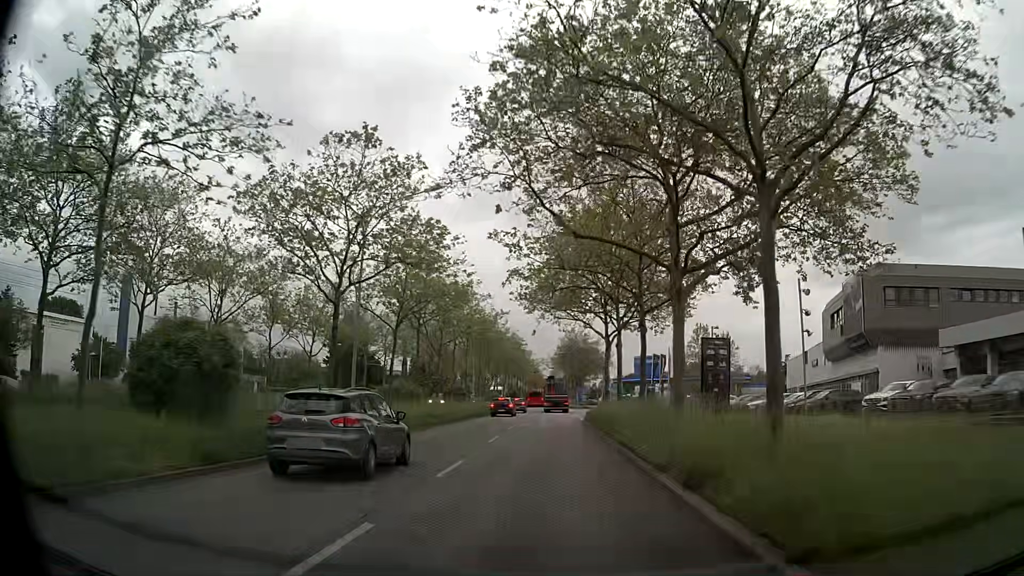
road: primary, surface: asphalt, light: Day
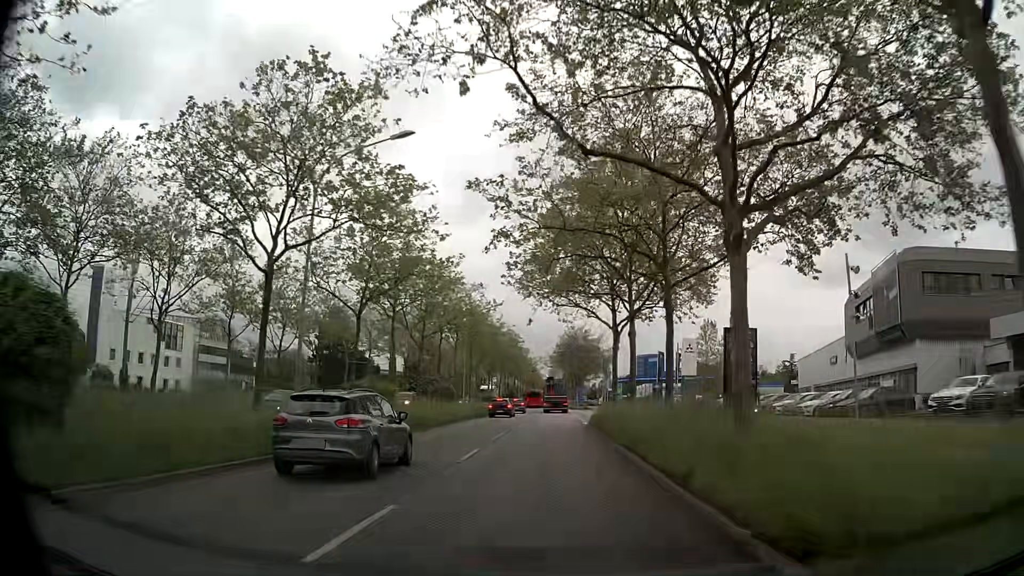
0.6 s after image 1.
(0.0, +6.1) m; +1°
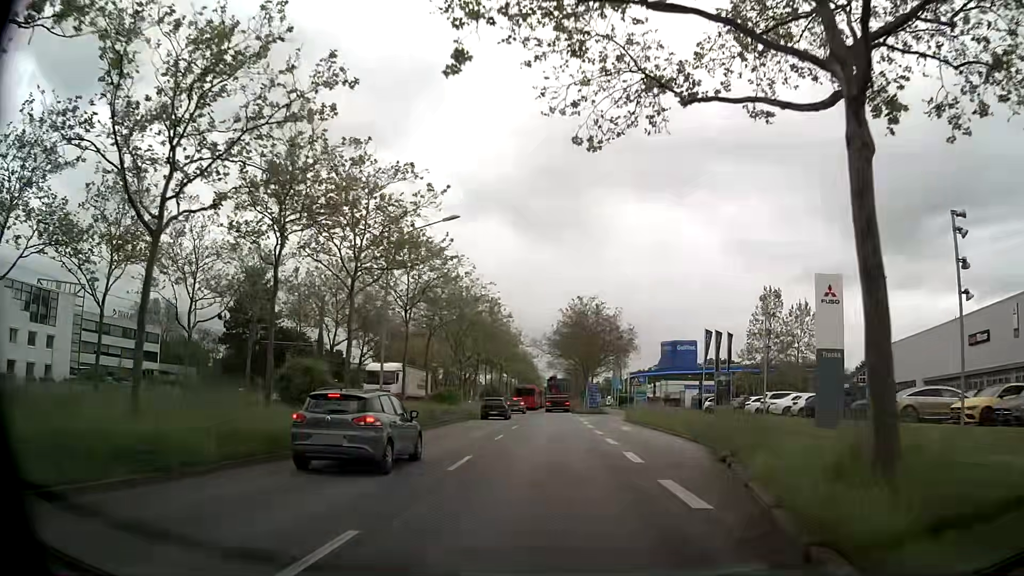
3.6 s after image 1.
(-0.3, +29.0) m; 0°
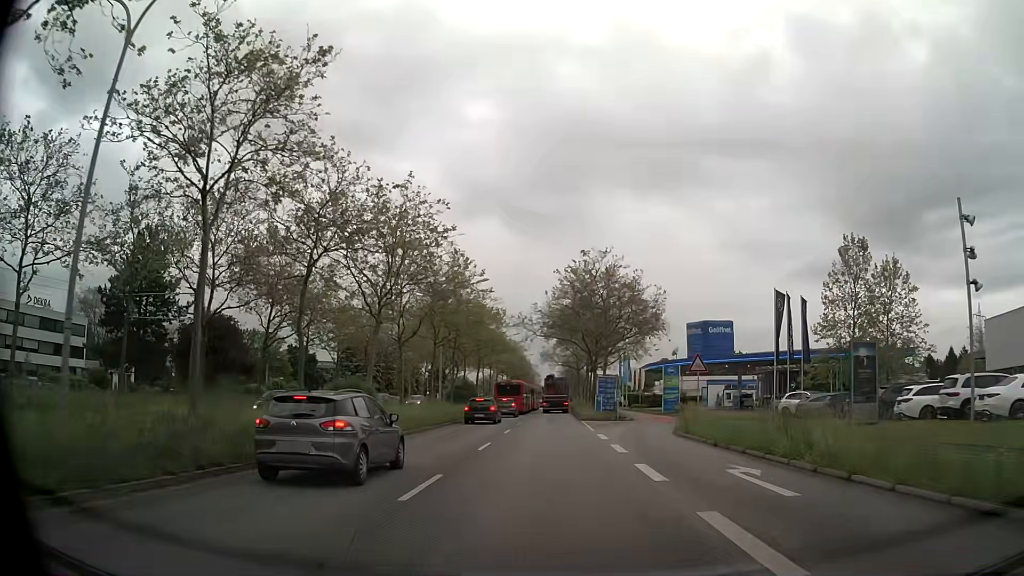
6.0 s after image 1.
(0.0, +21.9) m; 0°
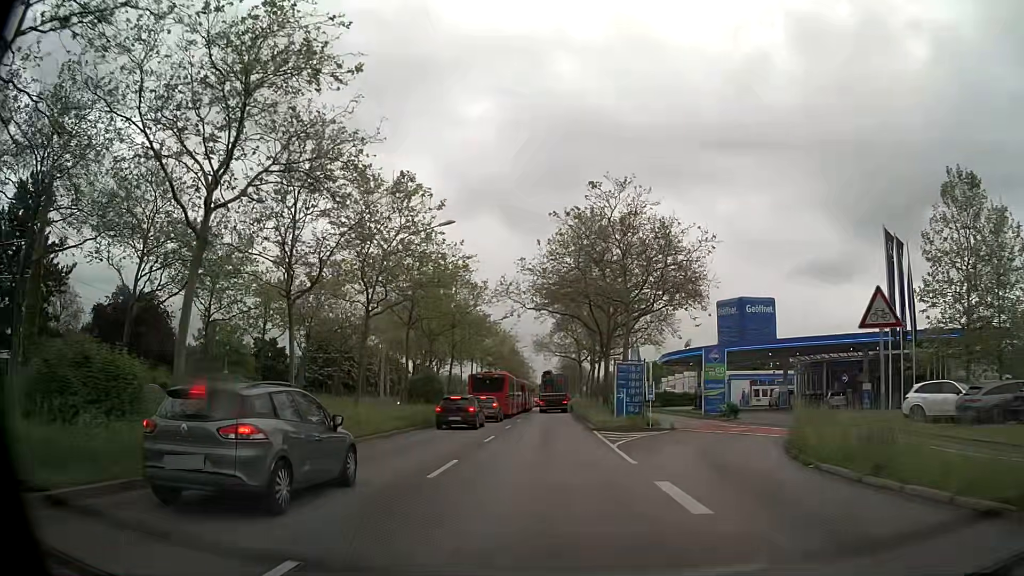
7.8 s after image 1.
(+0.1, +15.7) m; 0°
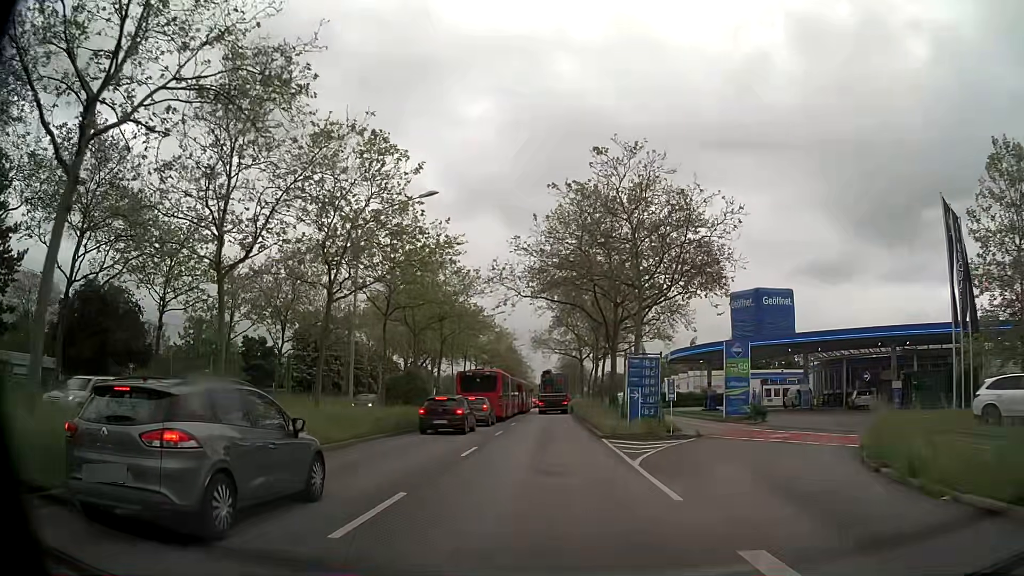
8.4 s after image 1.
(0.0, +5.0) m; 0°
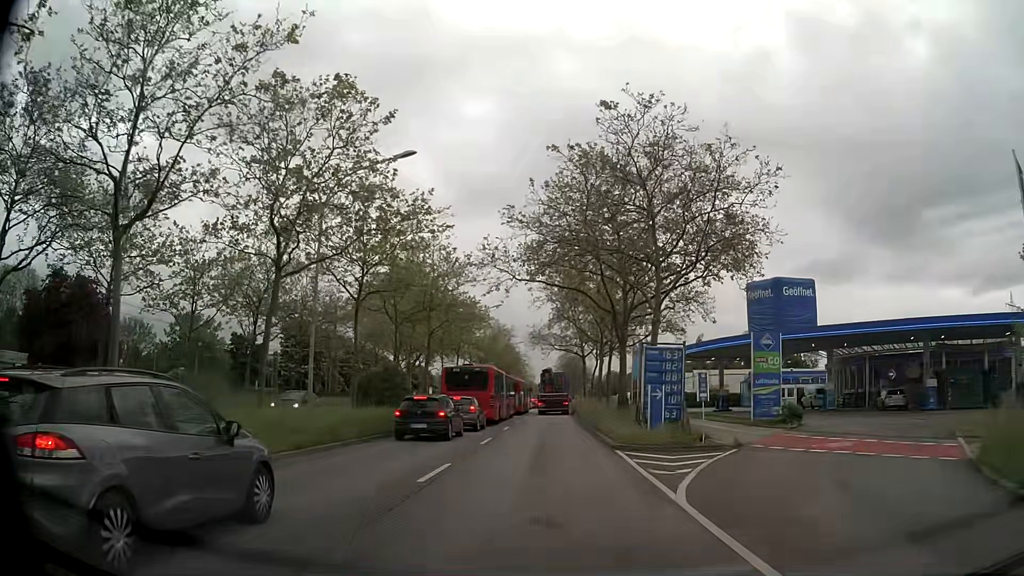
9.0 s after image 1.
(0.0, +4.8) m; 0°
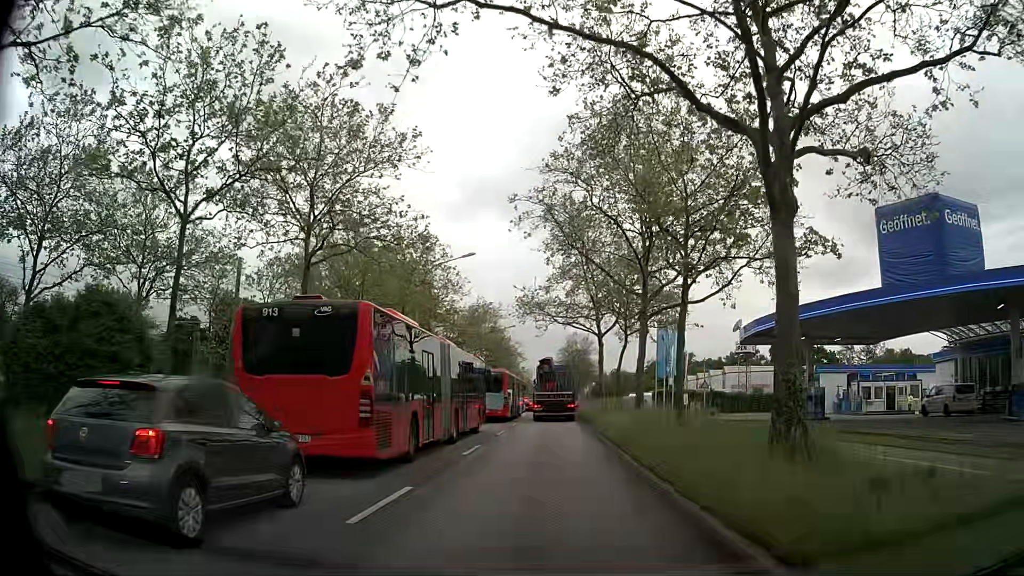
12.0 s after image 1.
(-0.2, +21.7) m; 0°
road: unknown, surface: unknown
